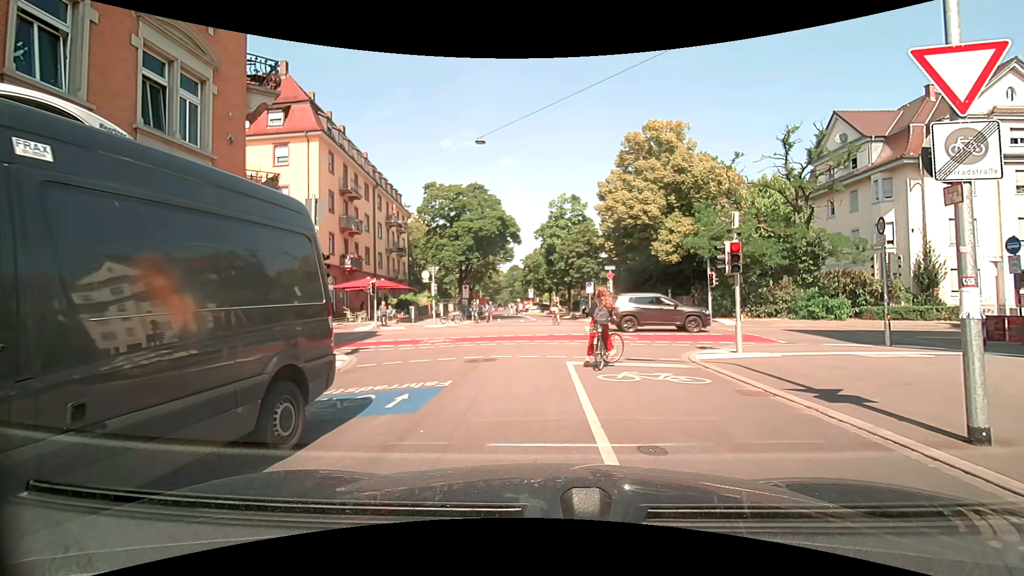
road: residential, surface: asphalt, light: Day
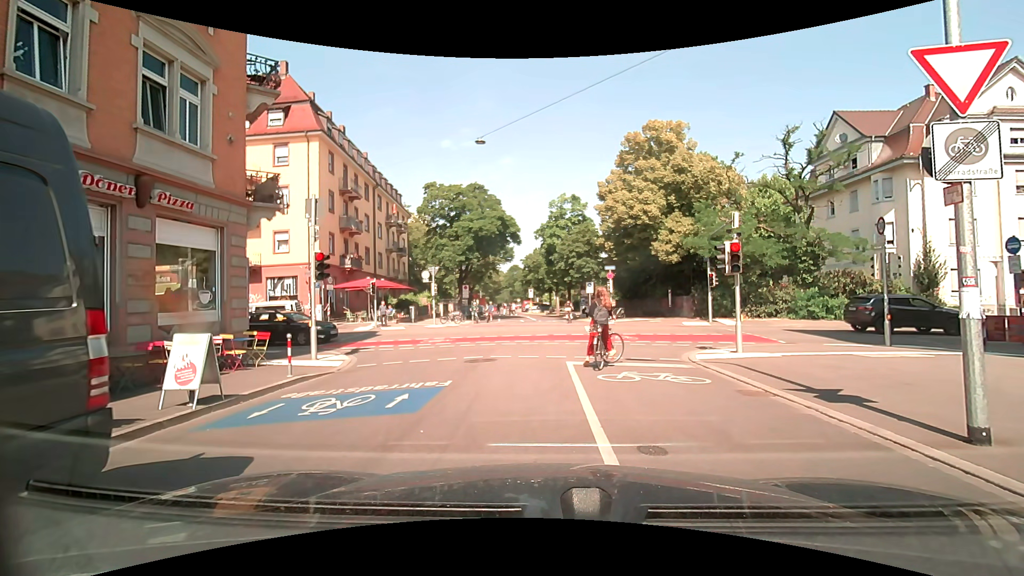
(0.0, 0.0) m; 0°
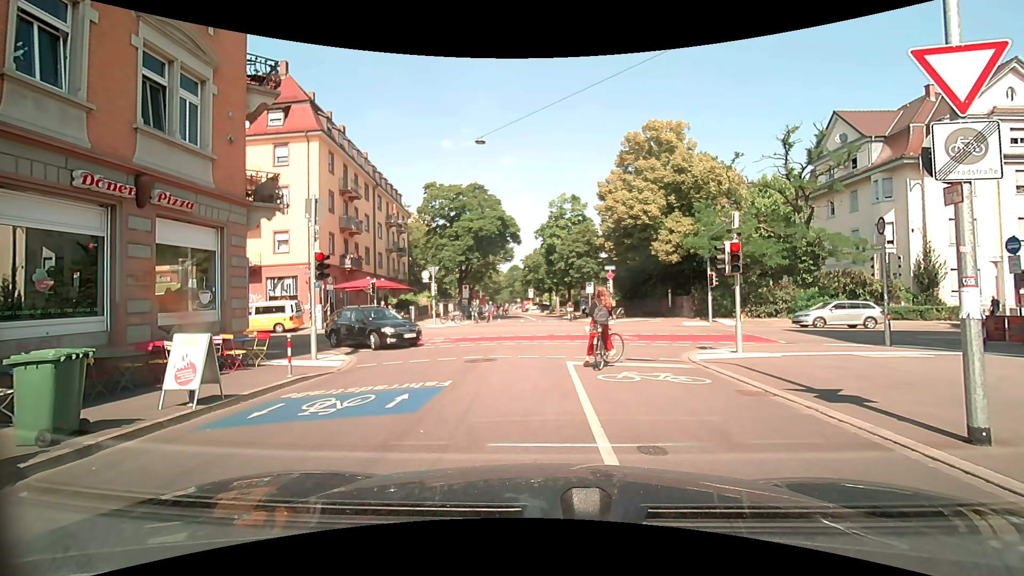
(0.0, 0.0) m; 0°
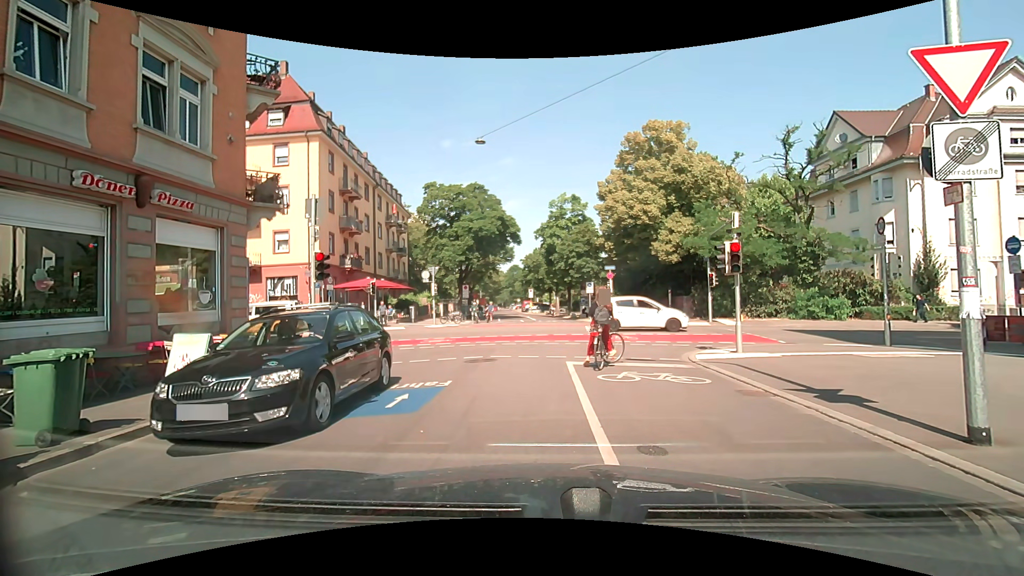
(0.0, 0.0) m; 0°
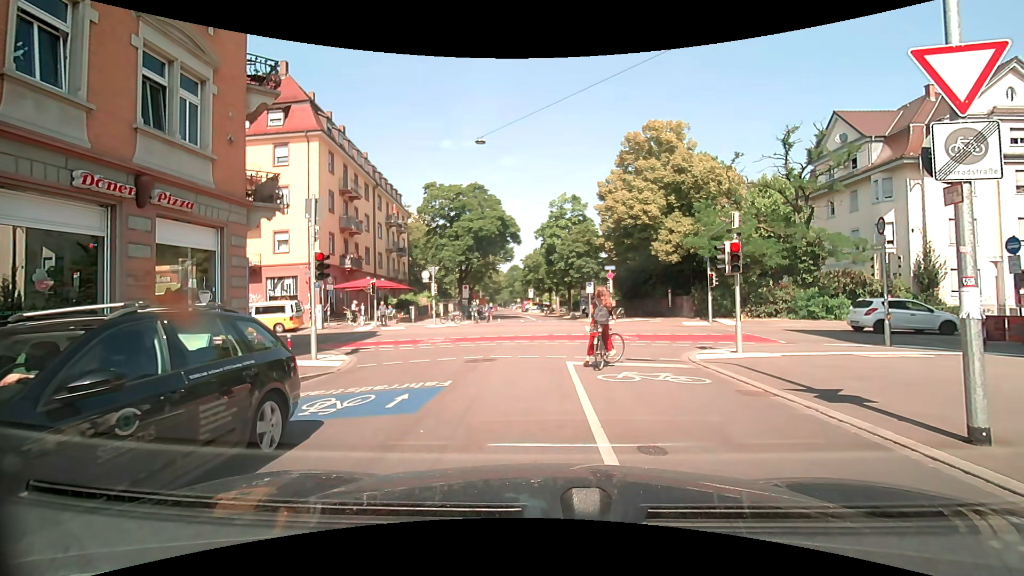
(0.0, 0.0) m; 0°
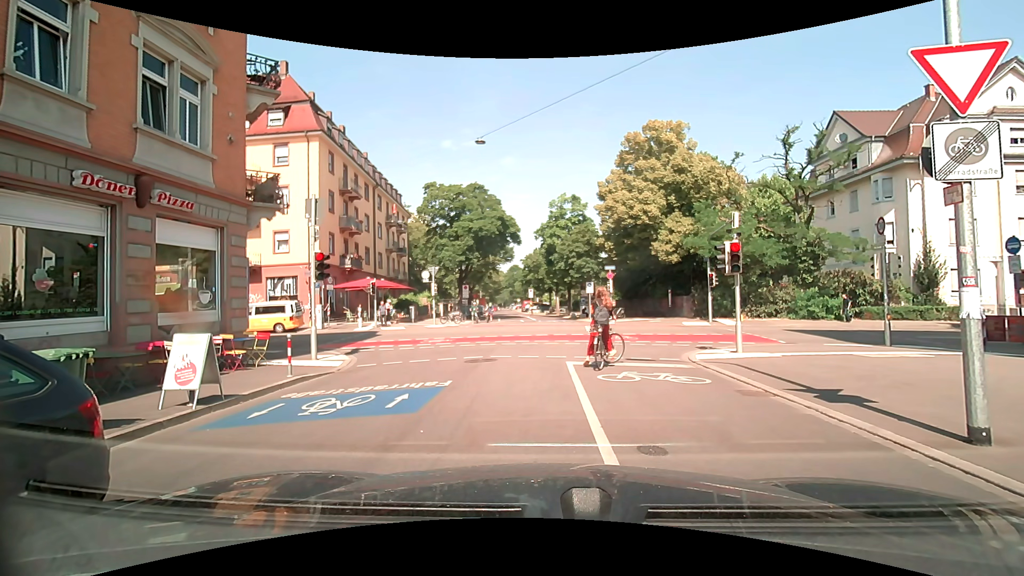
(0.0, 0.0) m; 0°
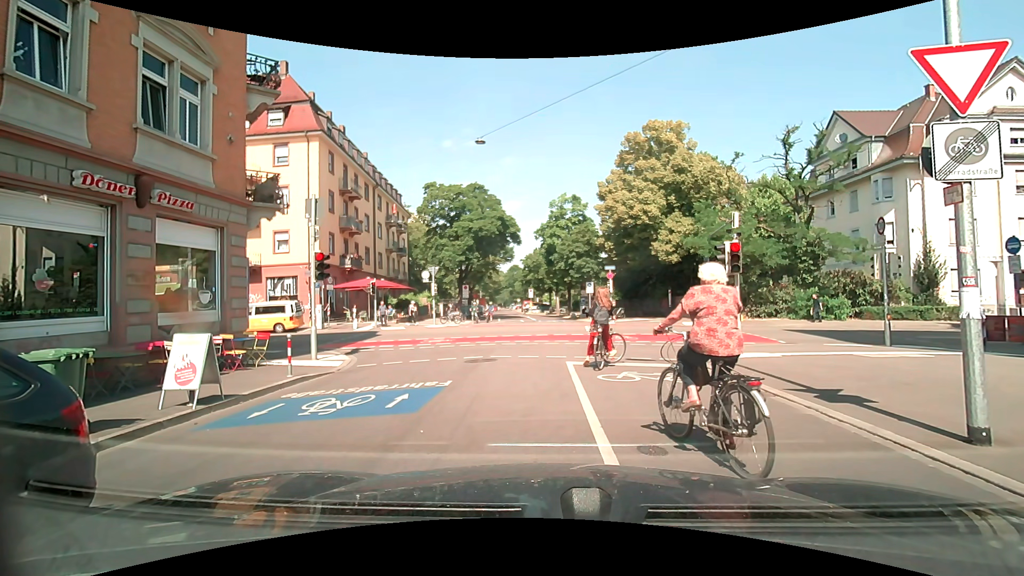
(0.0, 0.0) m; 0°
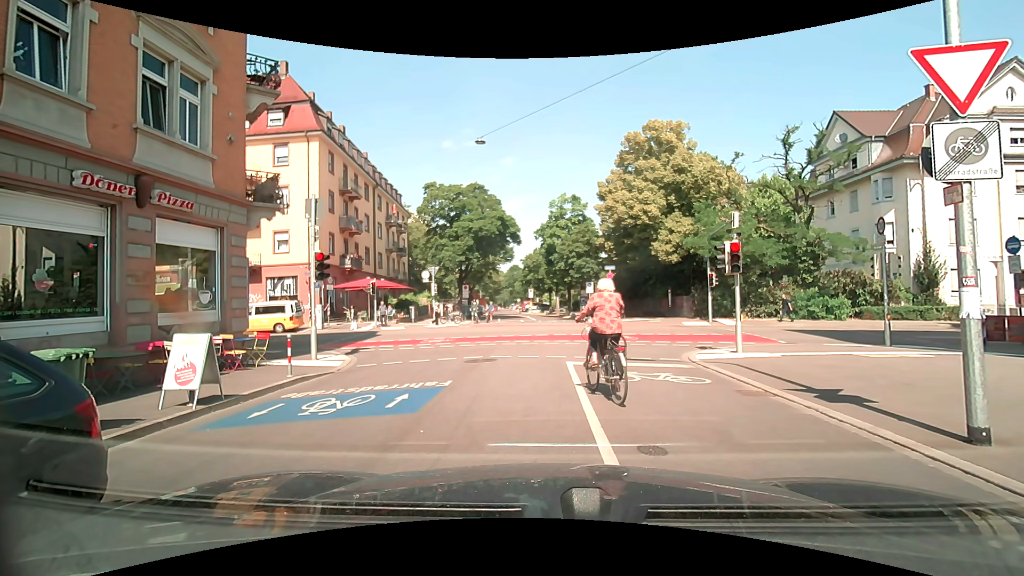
(0.0, 0.0) m; 0°
